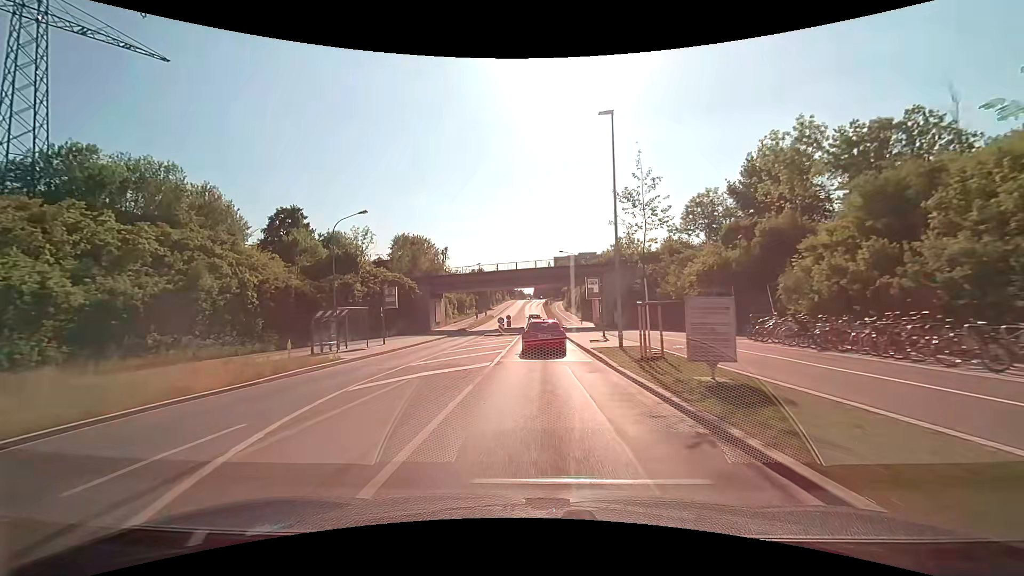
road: tertiary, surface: asphalt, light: Day
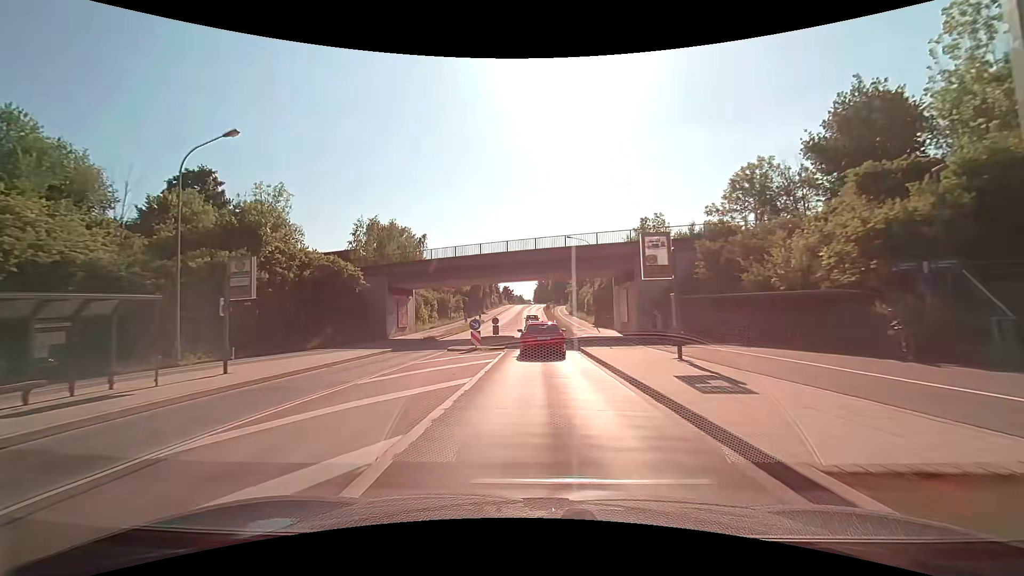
(-0.1, +18.0) m; 0°
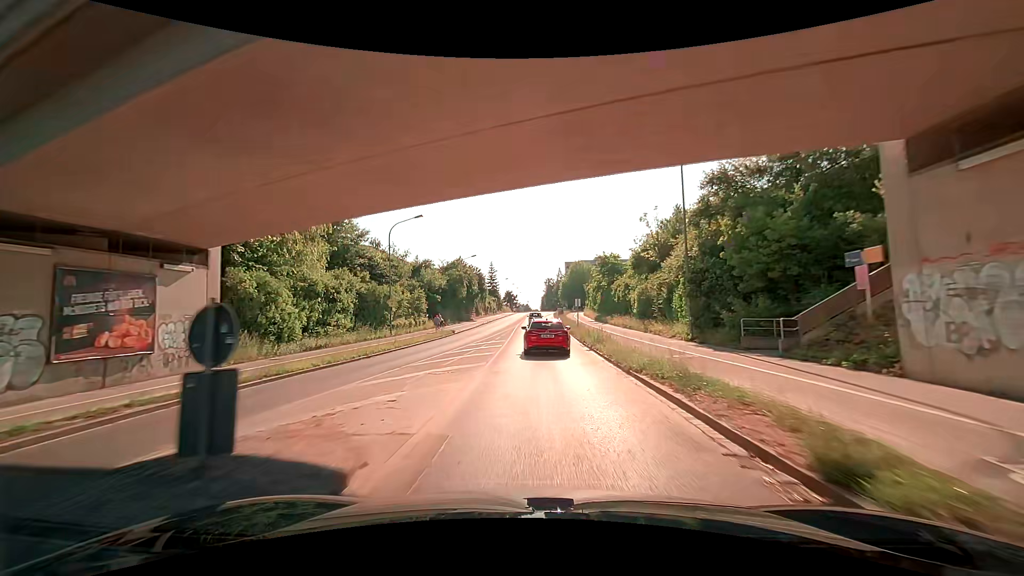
(0.0, +35.8) m; -1°
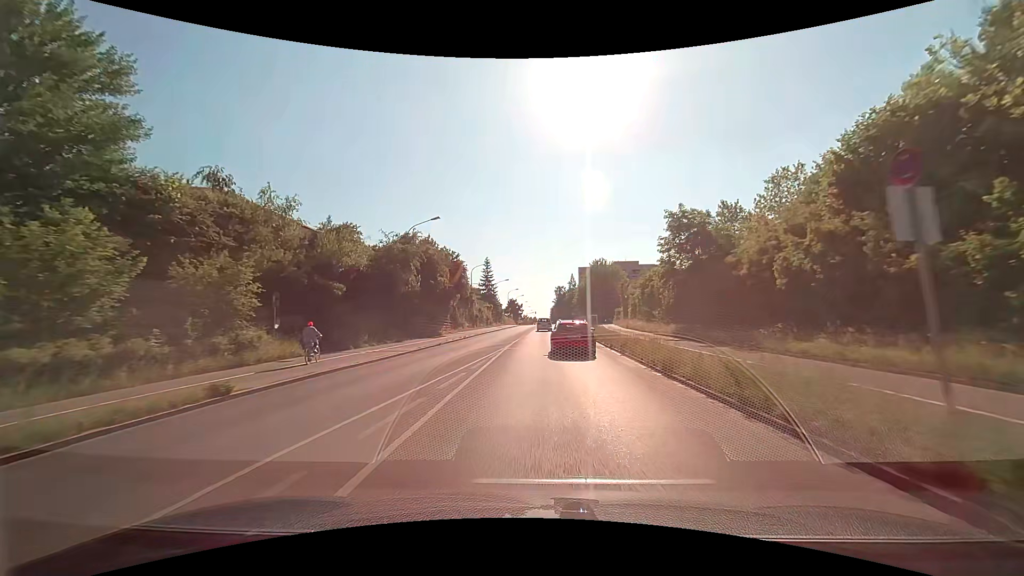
(0.0, +36.9) m; 0°
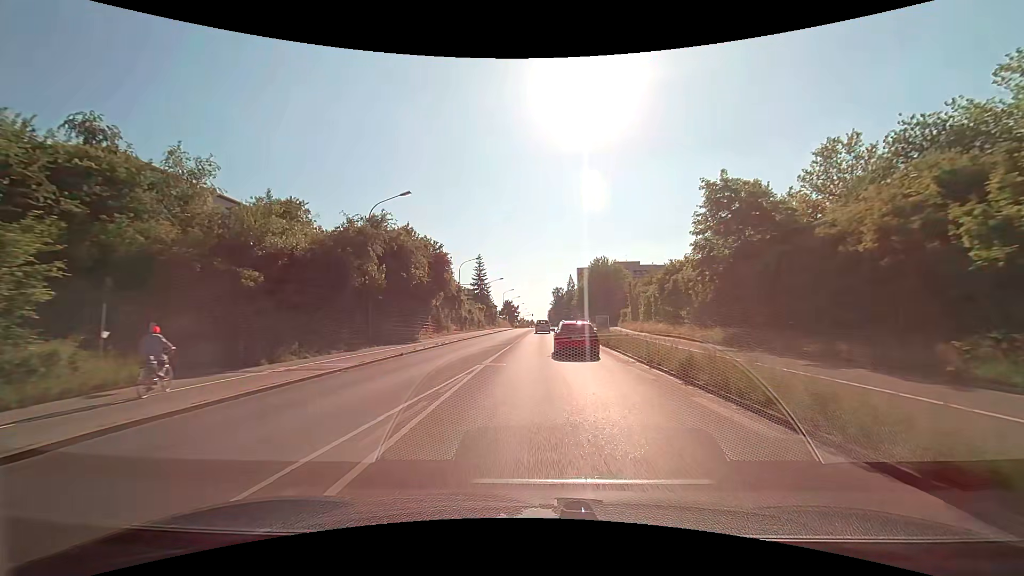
(0.0, +9.4) m; +1°
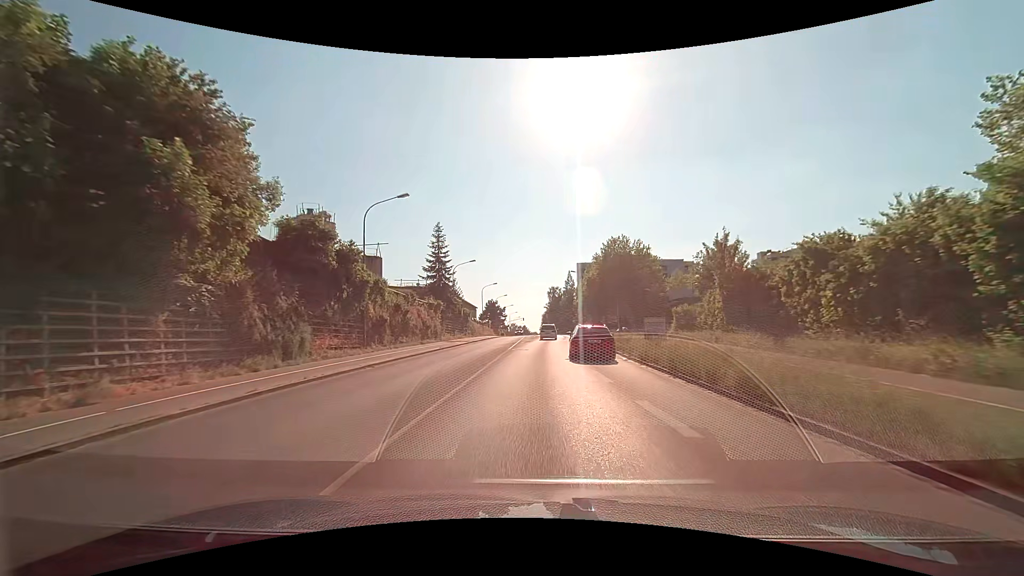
(+0.2, +37.4) m; +1°
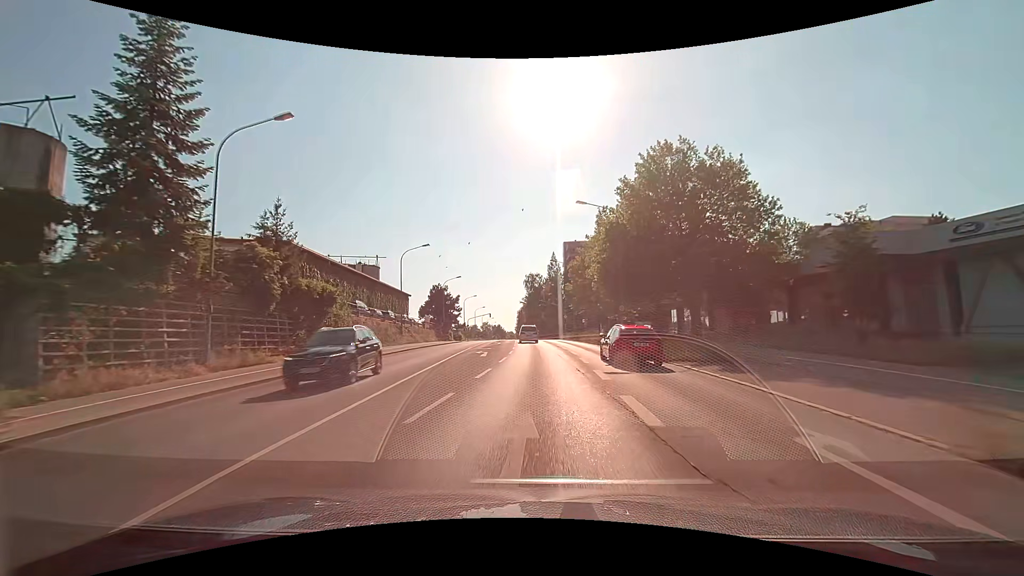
(+0.9, +47.5) m; +2°
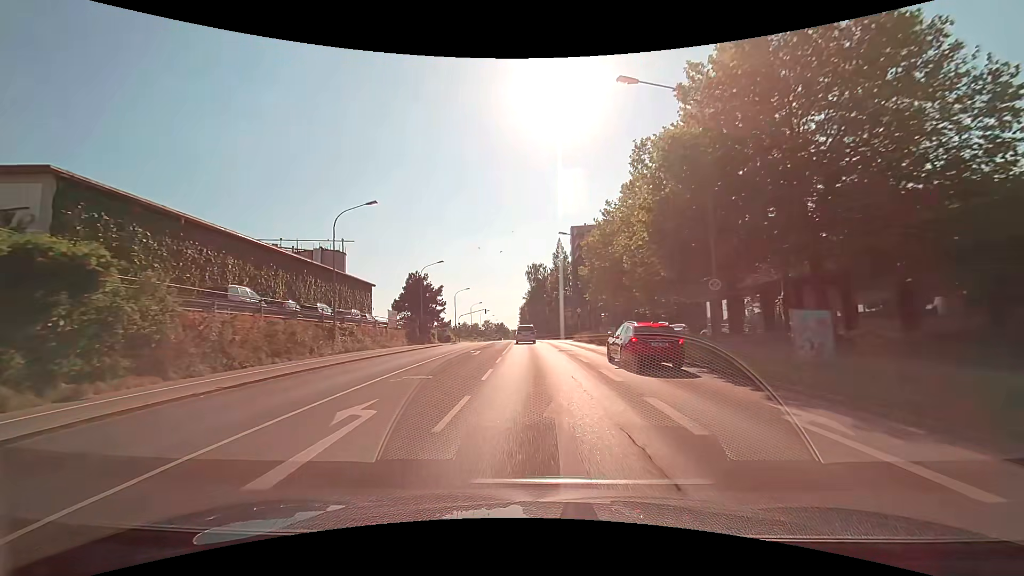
(0.0, +18.7) m; 0°
(0, +10) (0, +20) (-1, +30) (-1, +40) (-2, +50) (-2, +60) (-3, +70) (-4, +80) (-4, +90) (-5, +100) m
